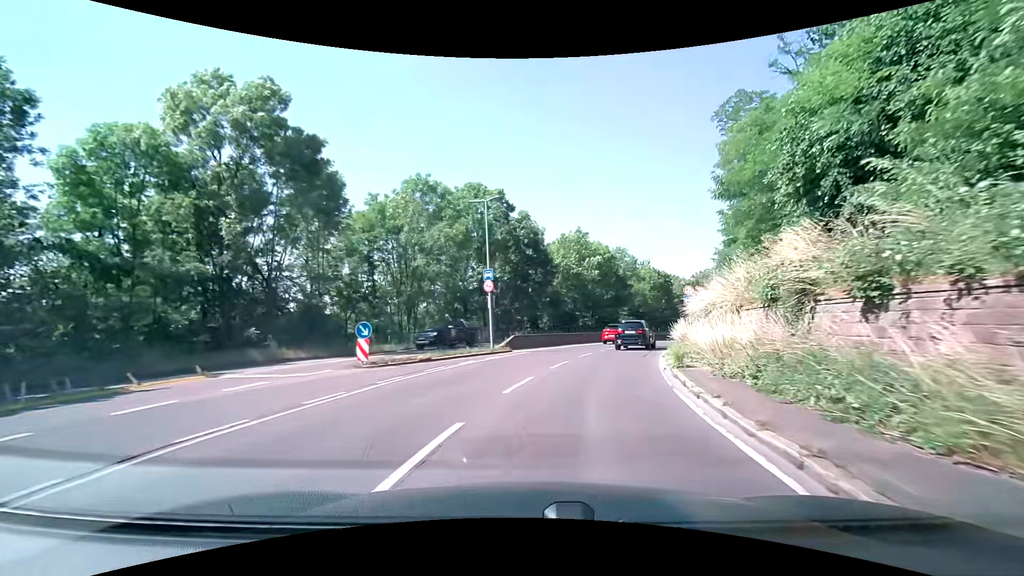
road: secondary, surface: asphalt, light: Day
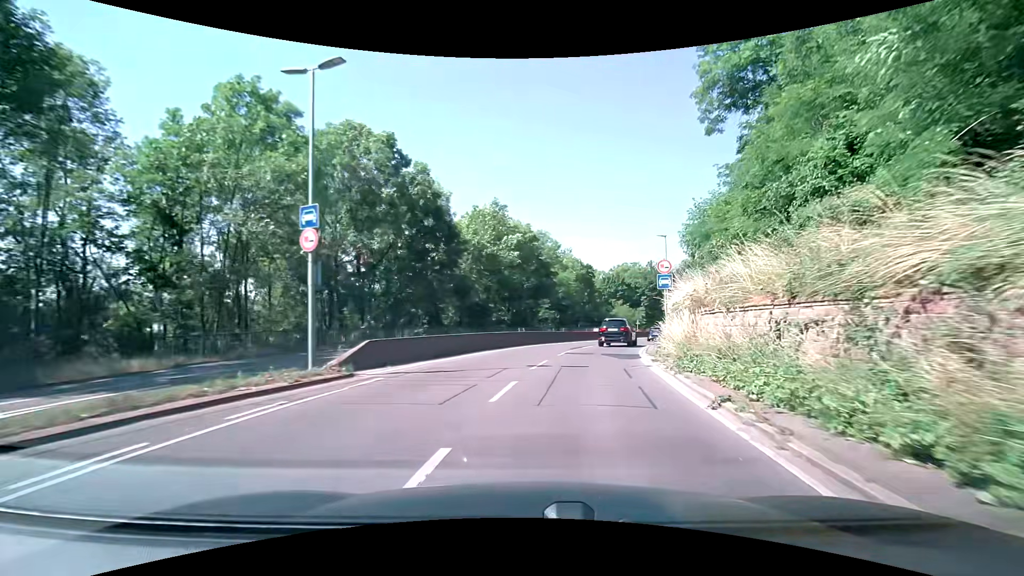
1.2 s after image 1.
(+1.1, +13.4) m; +10°
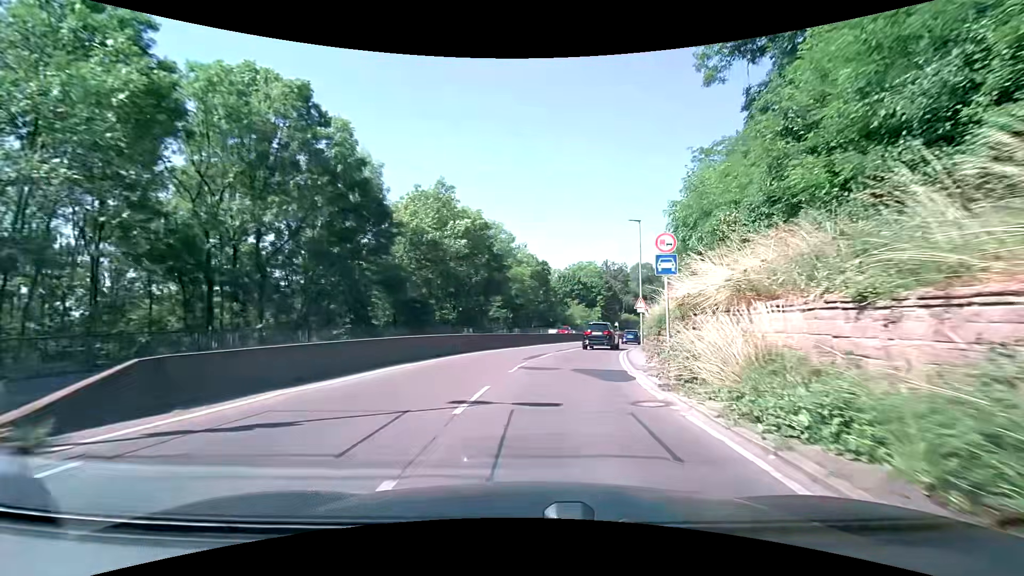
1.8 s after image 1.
(+0.3, +7.0) m; +4°
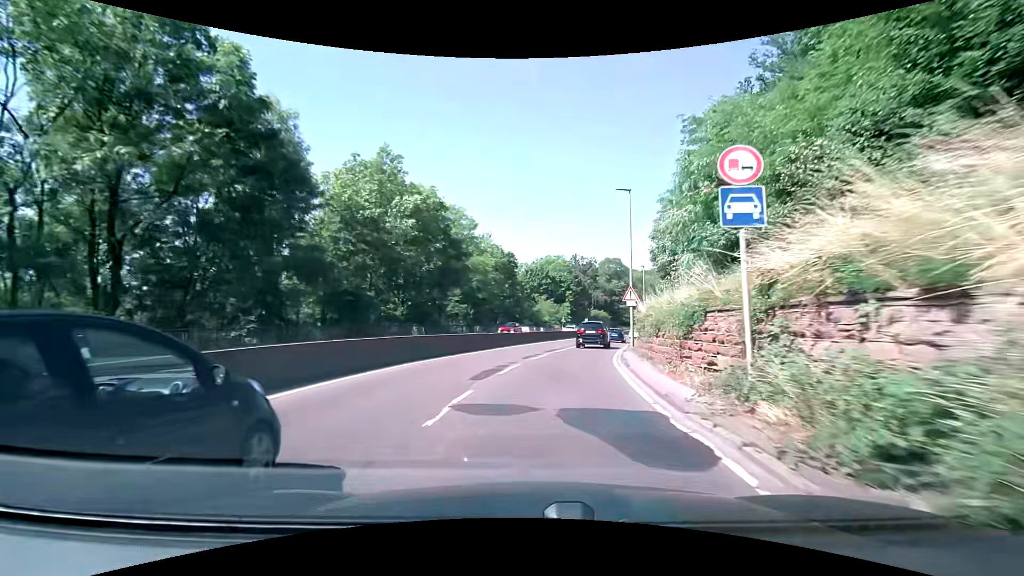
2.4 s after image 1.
(+0.3, +7.2) m; +4°
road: trunk
